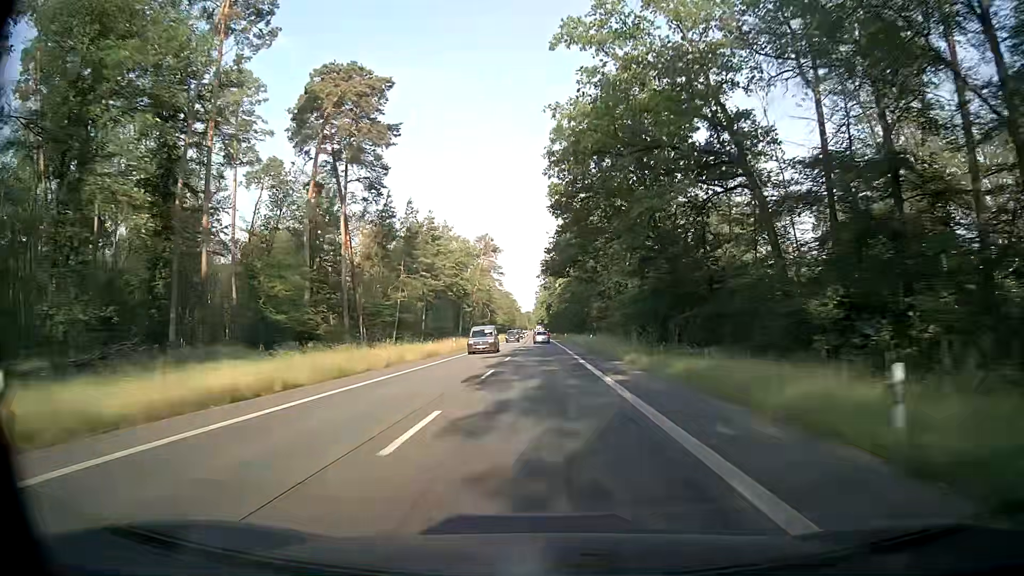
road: secondary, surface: asphalt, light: Day
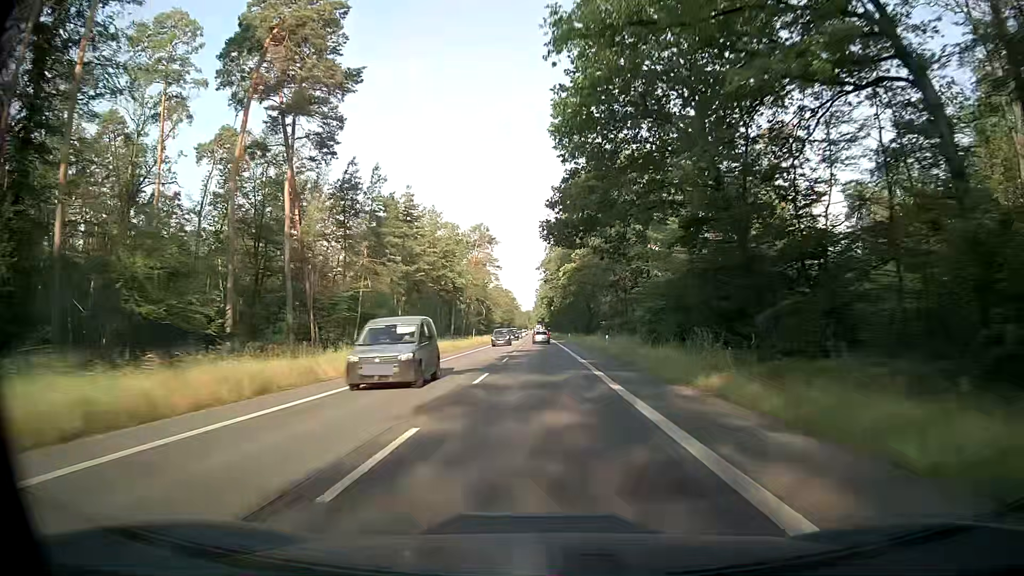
(0.0, +13.8) m; 0°
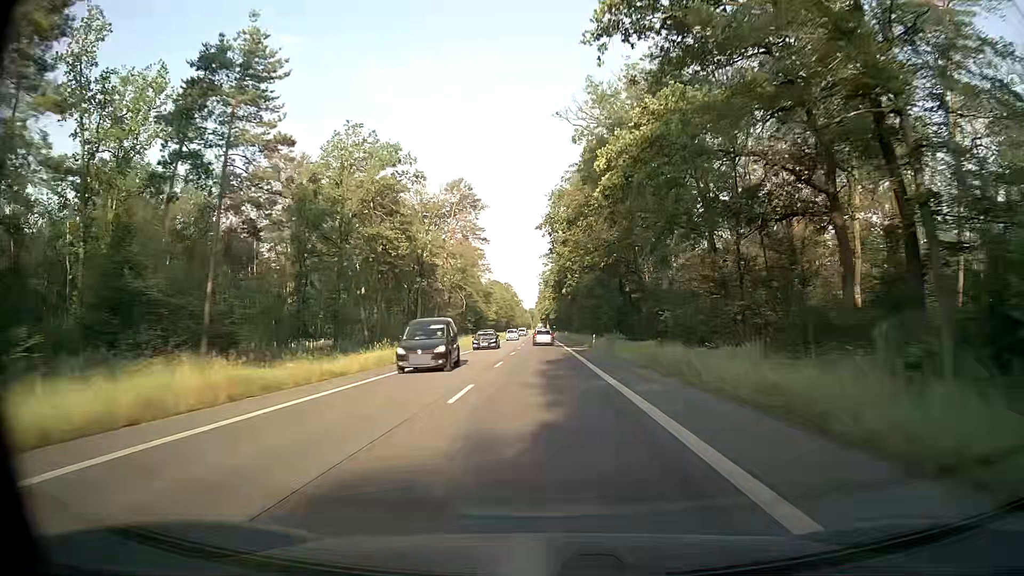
(-0.2, +40.1) m; 0°
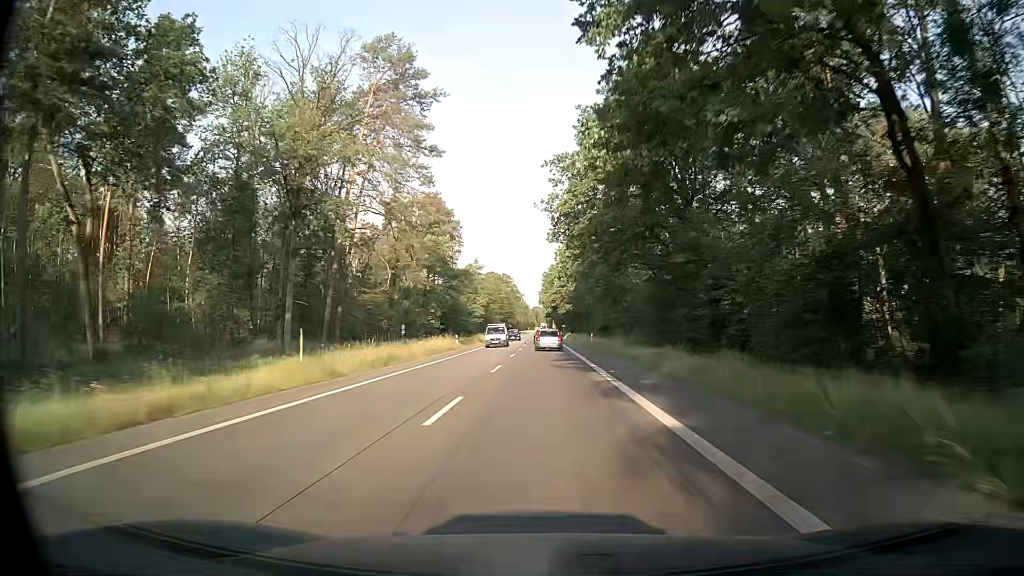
(-0.3, +50.0) m; 0°
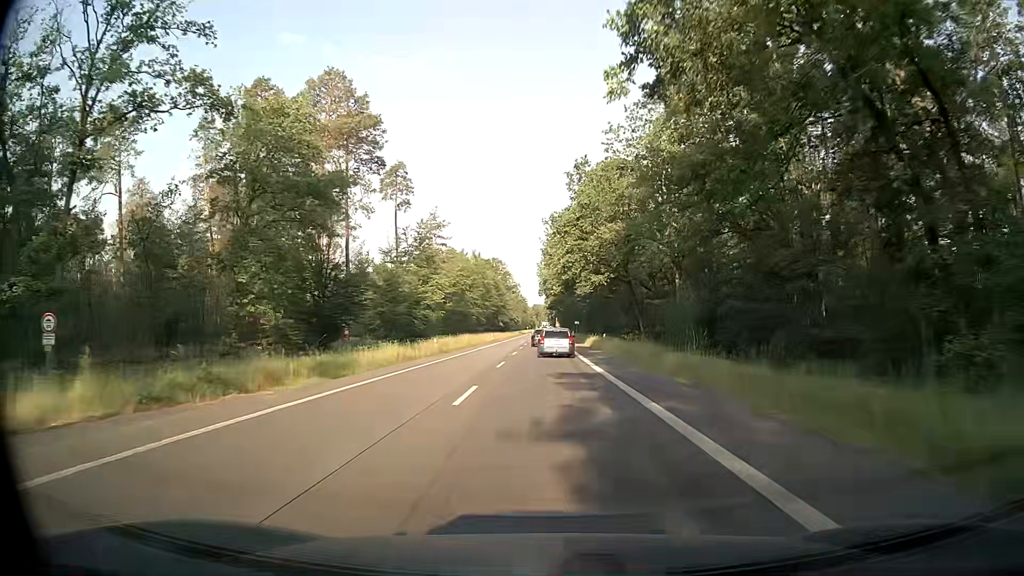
(-0.5, +56.3) m; -1°
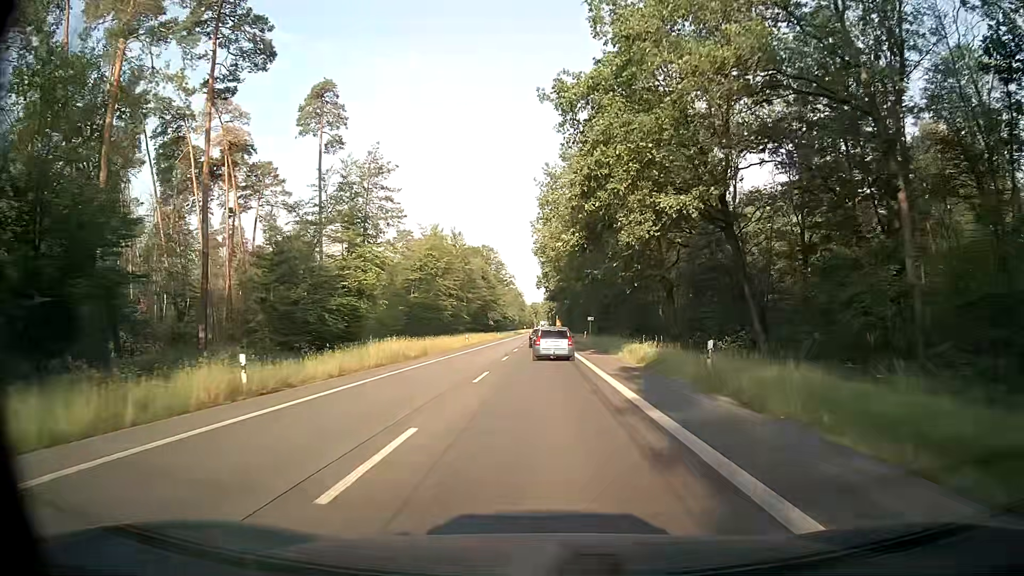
(+0.3, +30.4) m; +1°
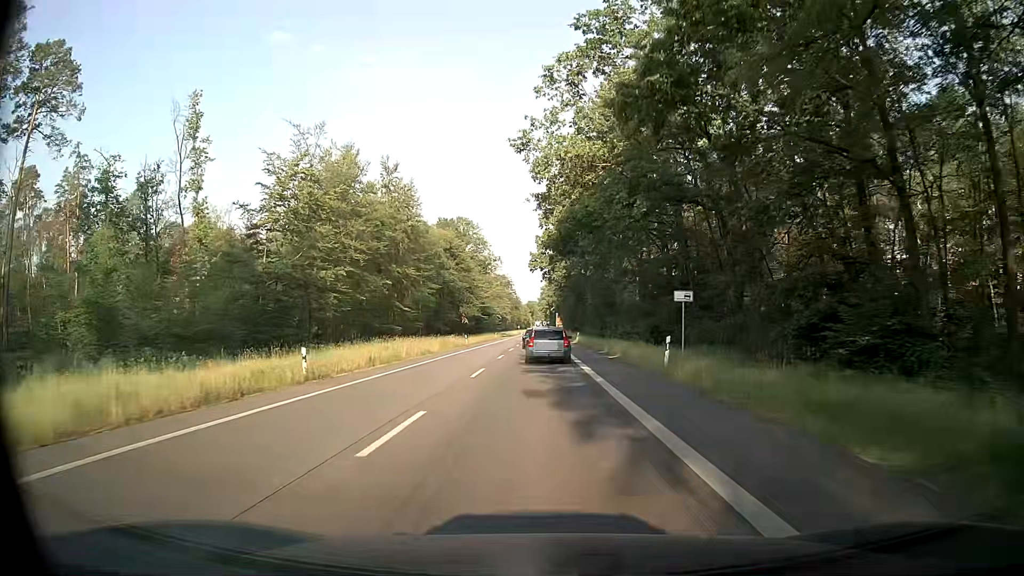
(0.0, +45.1) m; 0°
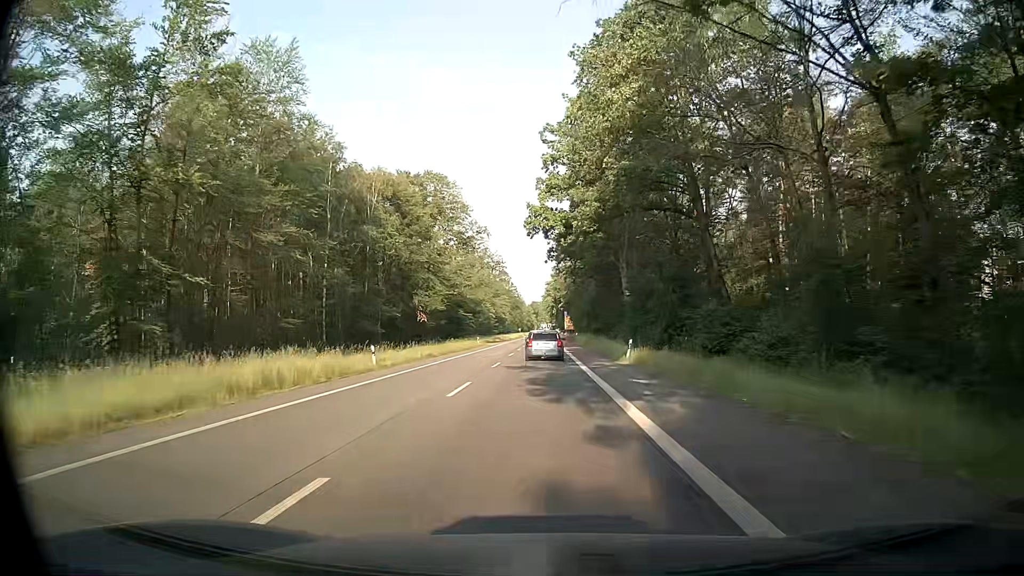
(0.0, +40.4) m; 0°
(0, +10) (0, +20) (0, +30) (0, +40) (0, +50) (0, +60) (0, +70) (0, +80) (-1, +90) (-1, +100) m
